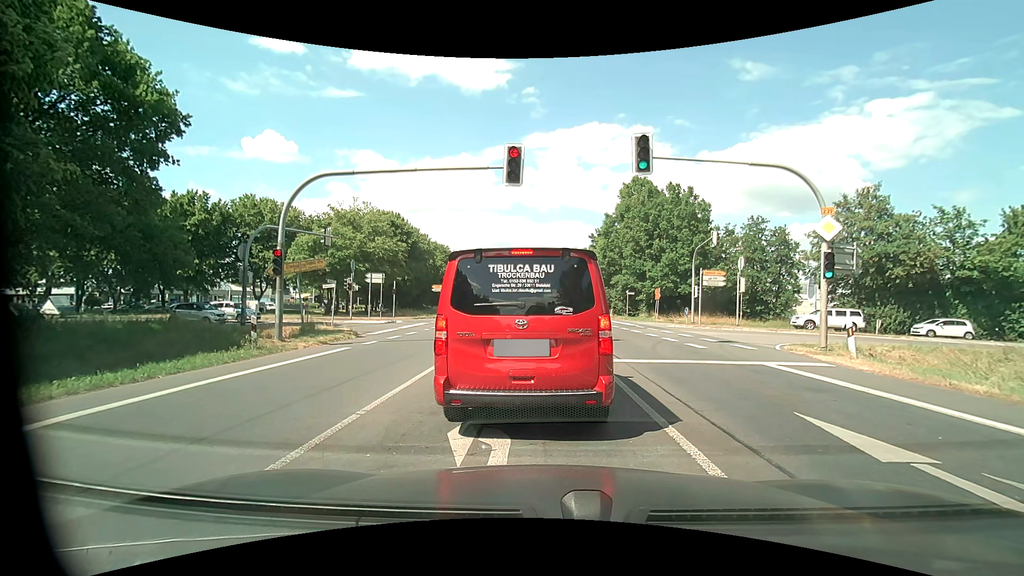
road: primary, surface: asphalt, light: Day
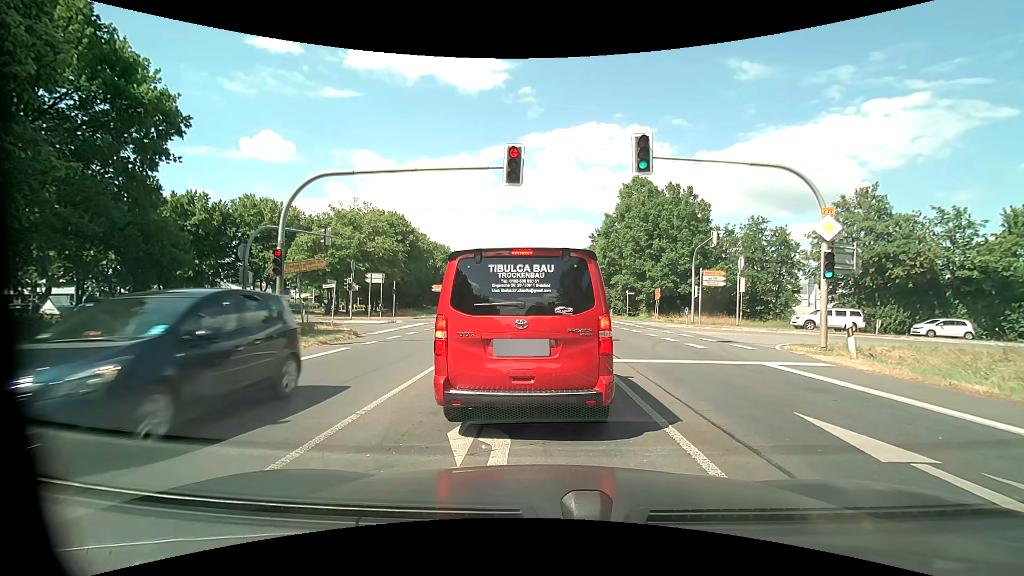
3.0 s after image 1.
(0.0, 0.0) m; 0°
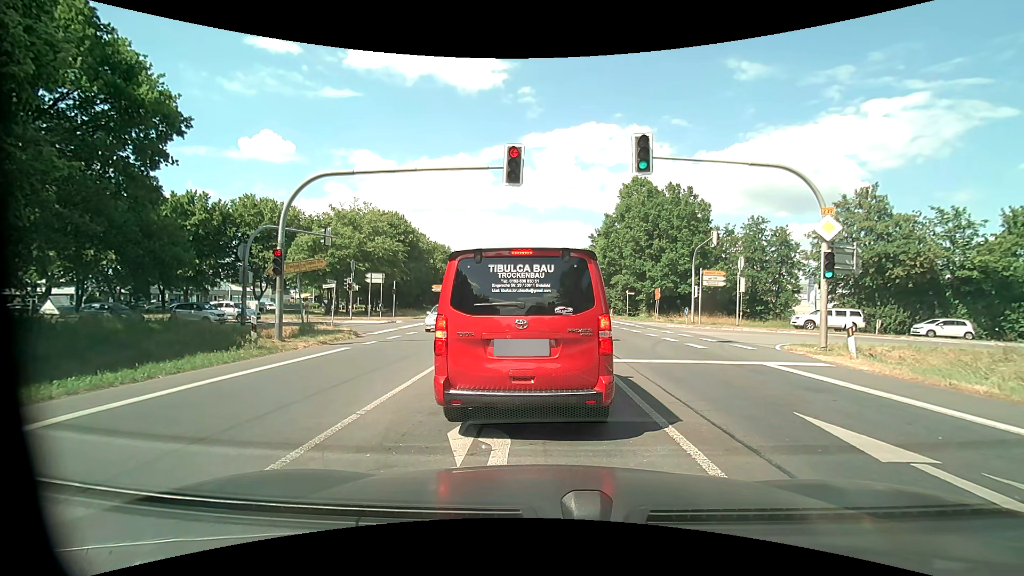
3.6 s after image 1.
(0.0, 0.0) m; 0°
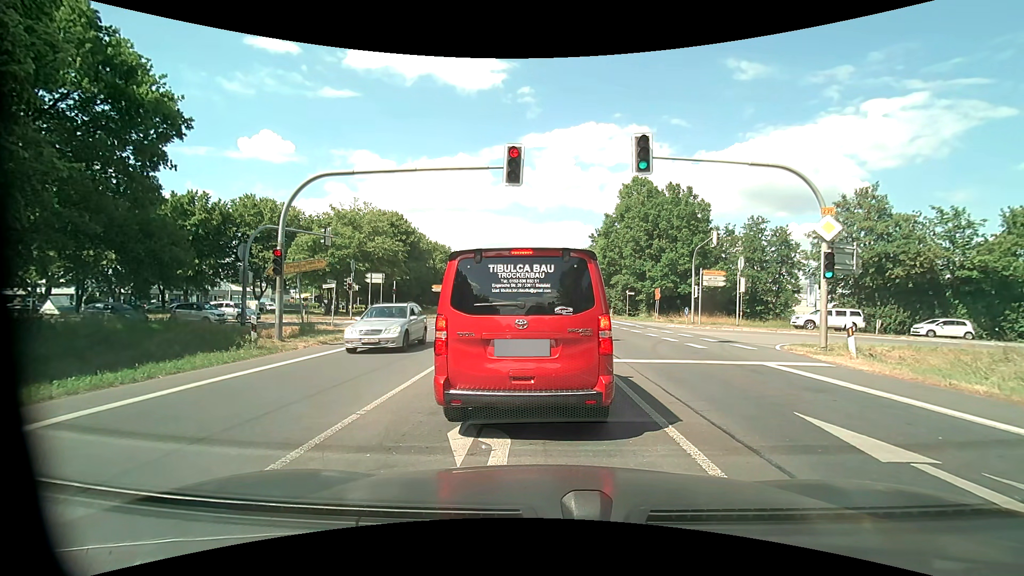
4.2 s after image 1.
(0.0, 0.0) m; 0°
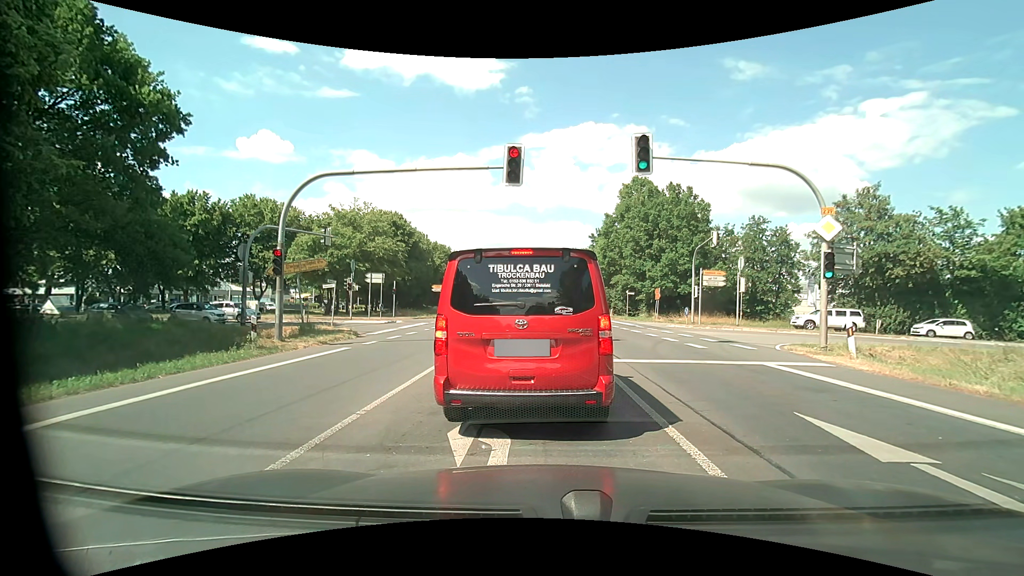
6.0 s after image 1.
(0.0, 0.0) m; 0°
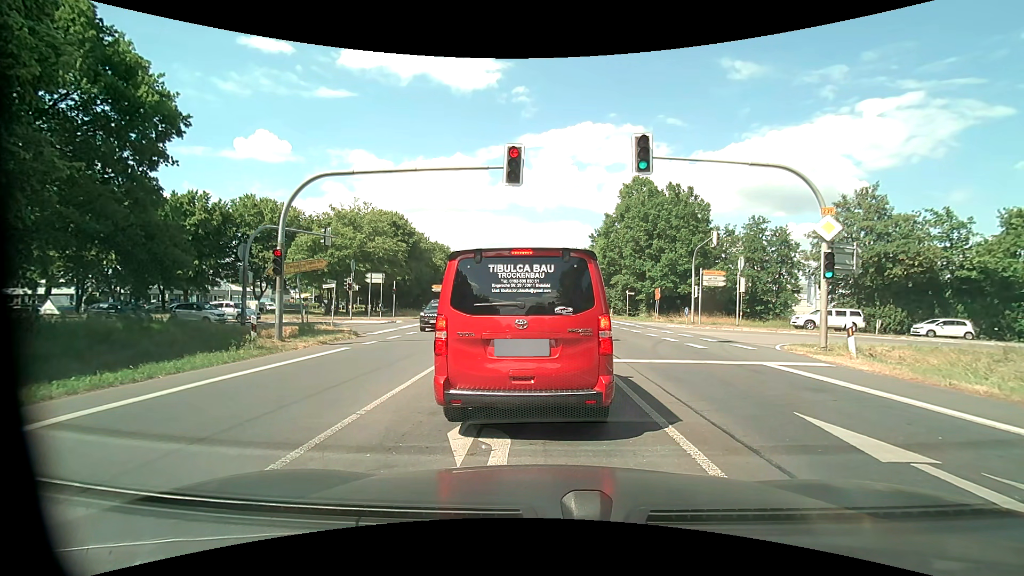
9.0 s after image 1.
(0.0, 0.0) m; 0°
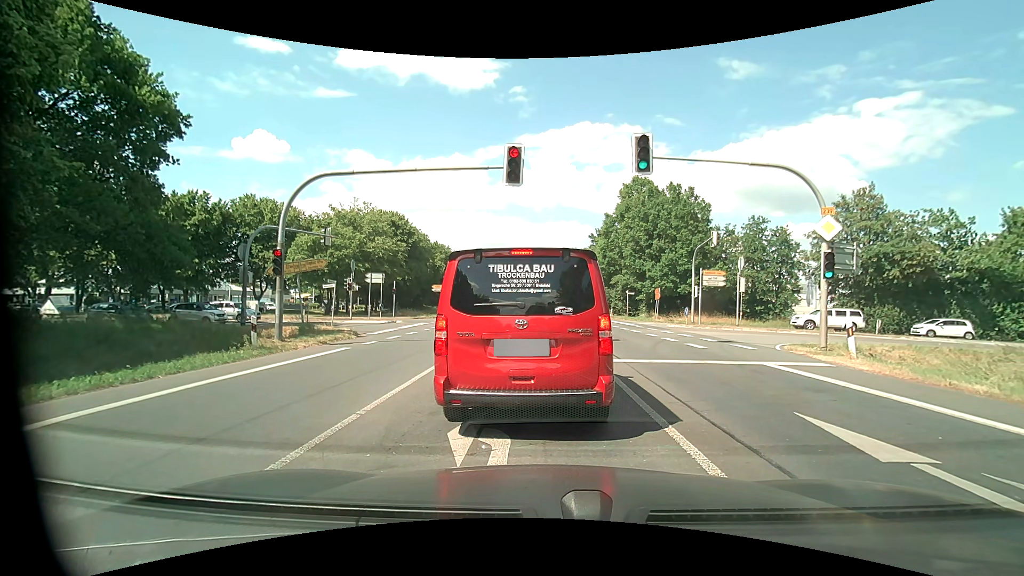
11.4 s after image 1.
(0.0, 0.0) m; 0°
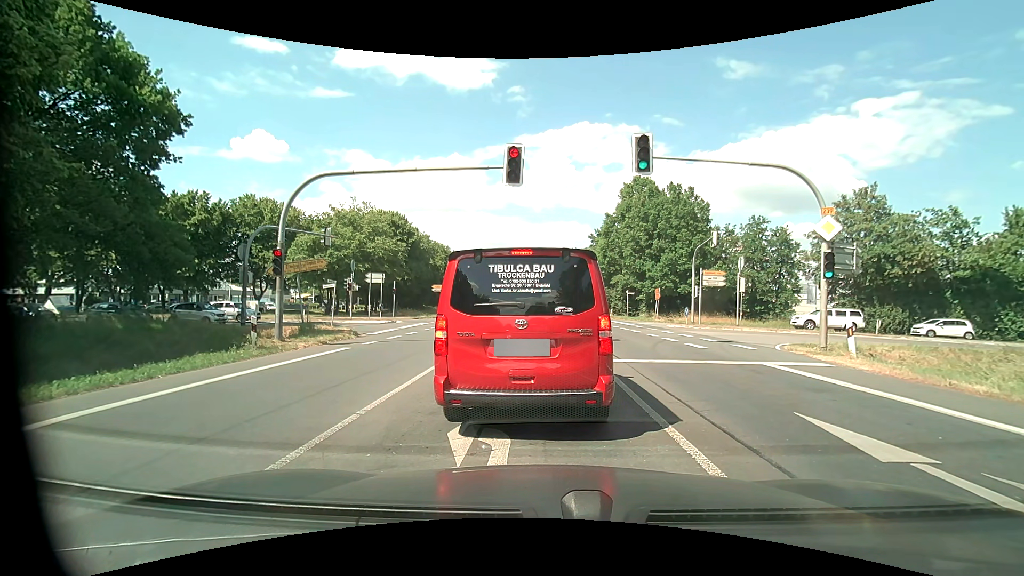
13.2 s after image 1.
(0.0, 0.0) m; 0°
